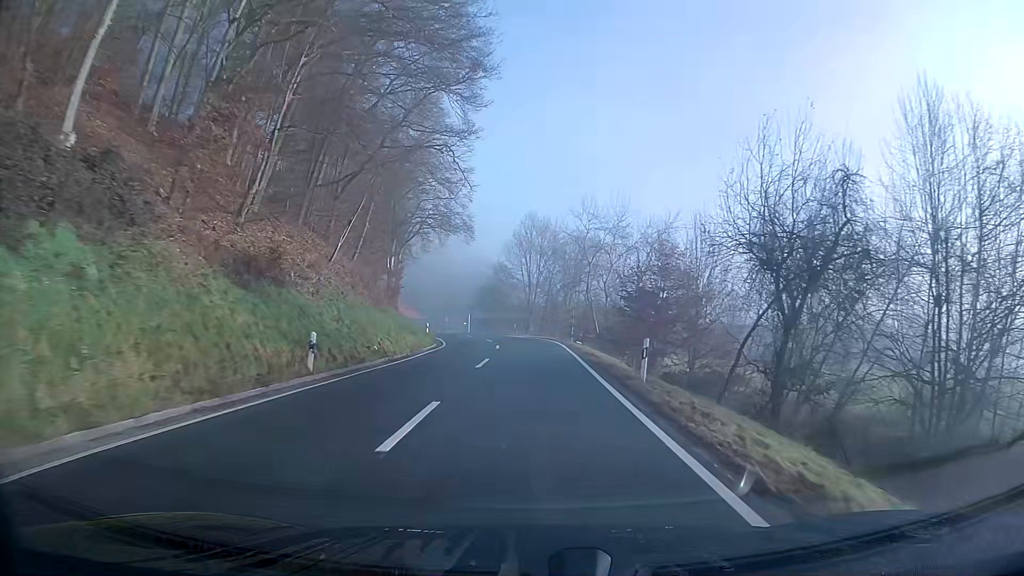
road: secondary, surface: asphalt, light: Day
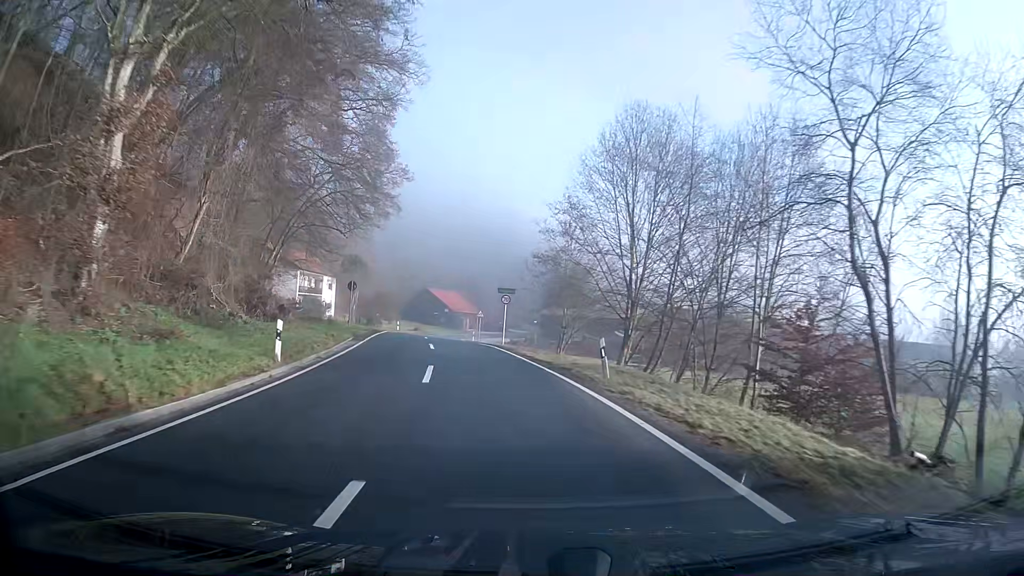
(-1.9, +41.3) m; -9°
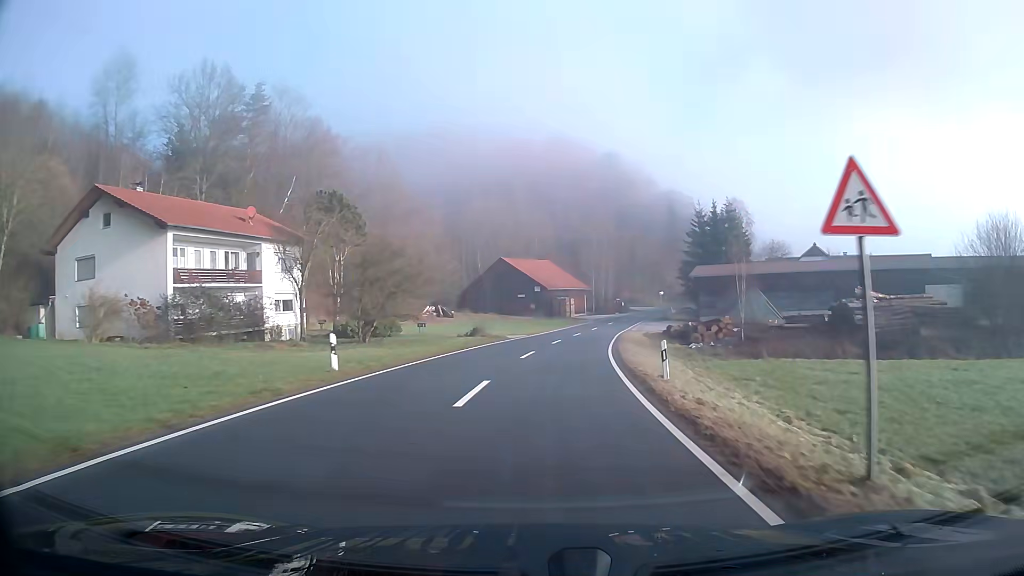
(-4.7, +51.4) m; -4°
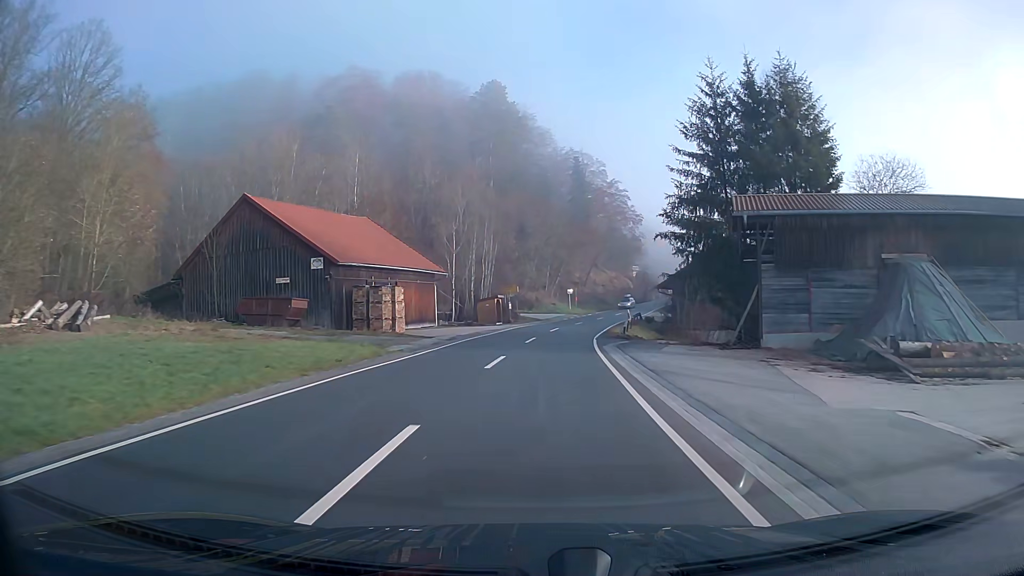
(+5.2, +53.6) m; +11°
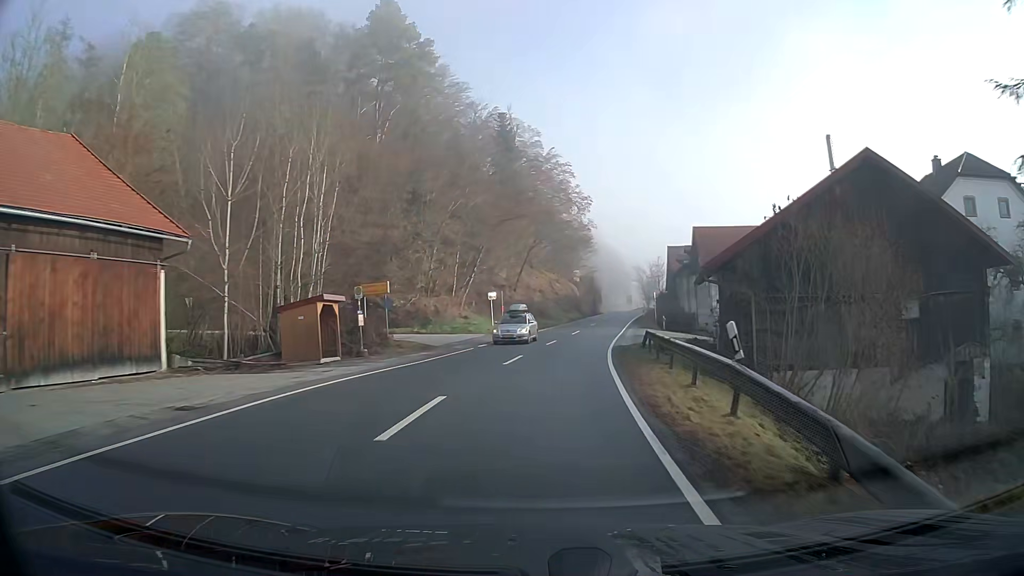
(+1.9, +32.2) m; +7°
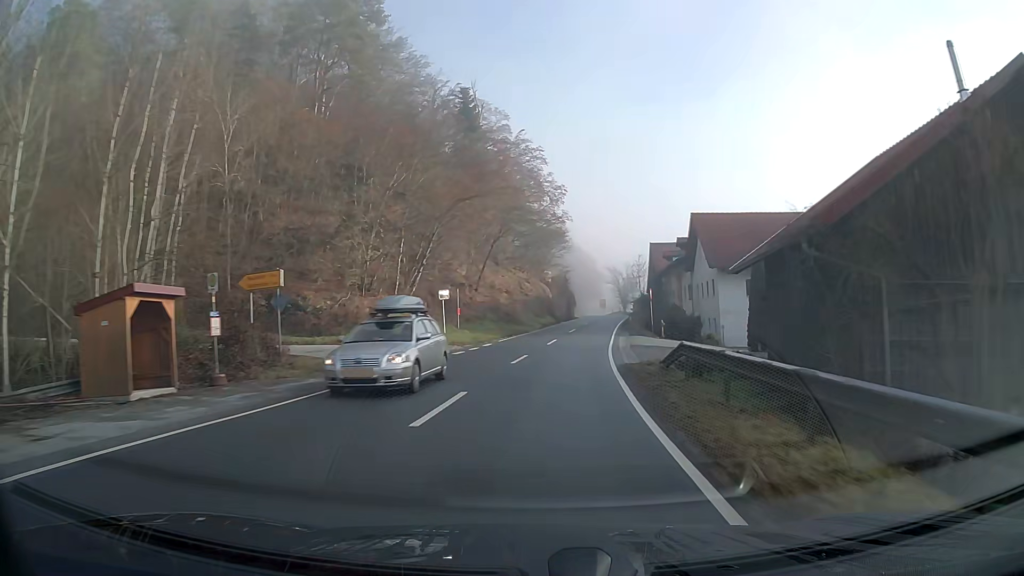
(+0.2, +10.7) m; +3°
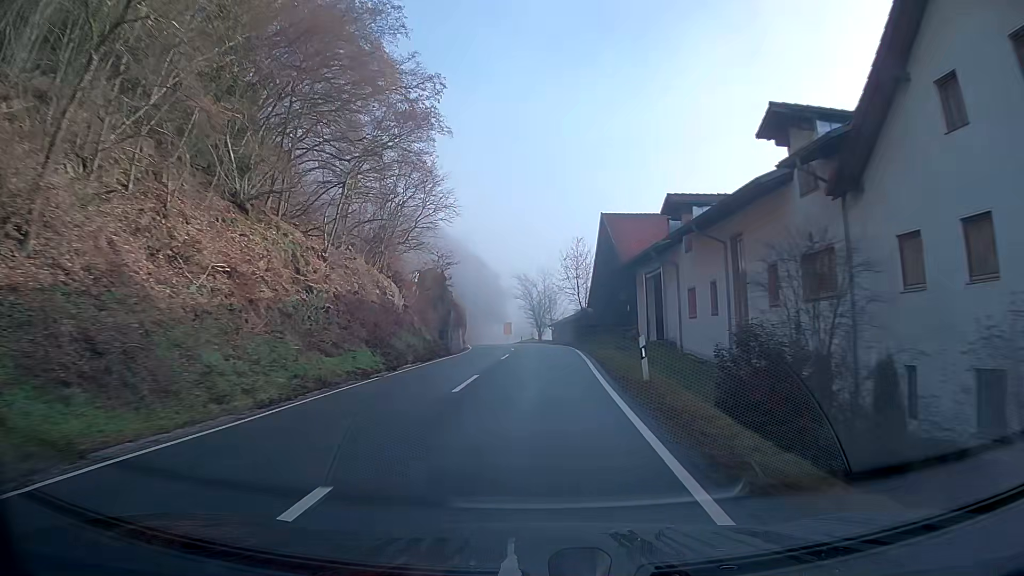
(+3.3, +42.7) m; +7°
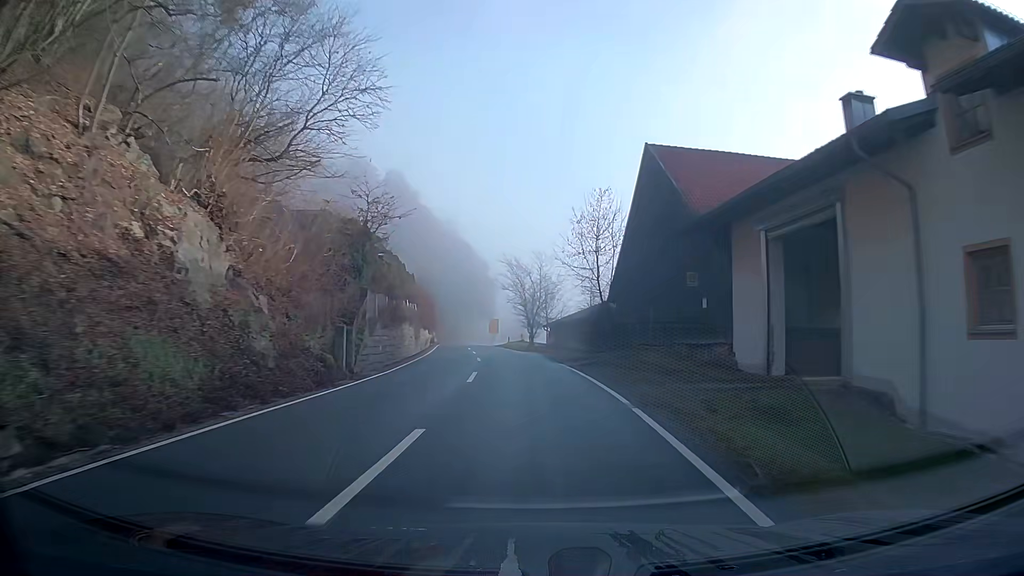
(+0.1, +20.9) m; 0°
(0, +10) (0, +20) (-1, +30) (-2, +40) (-3, +50) (-4, +60) (-5, +70) (-6, +80) (-7, +90) (-8, +100) m
